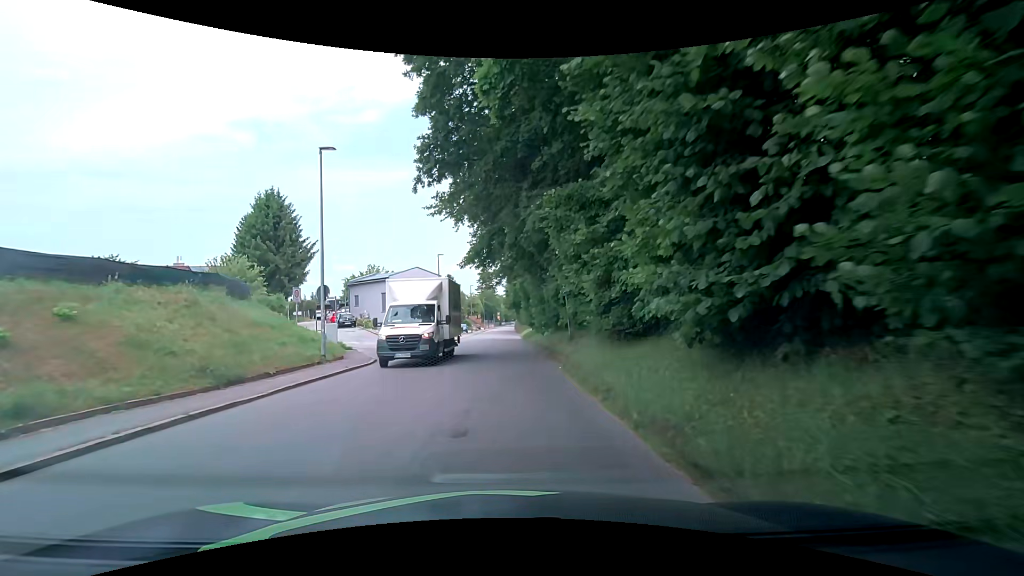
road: tertiary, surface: asphalt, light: Day
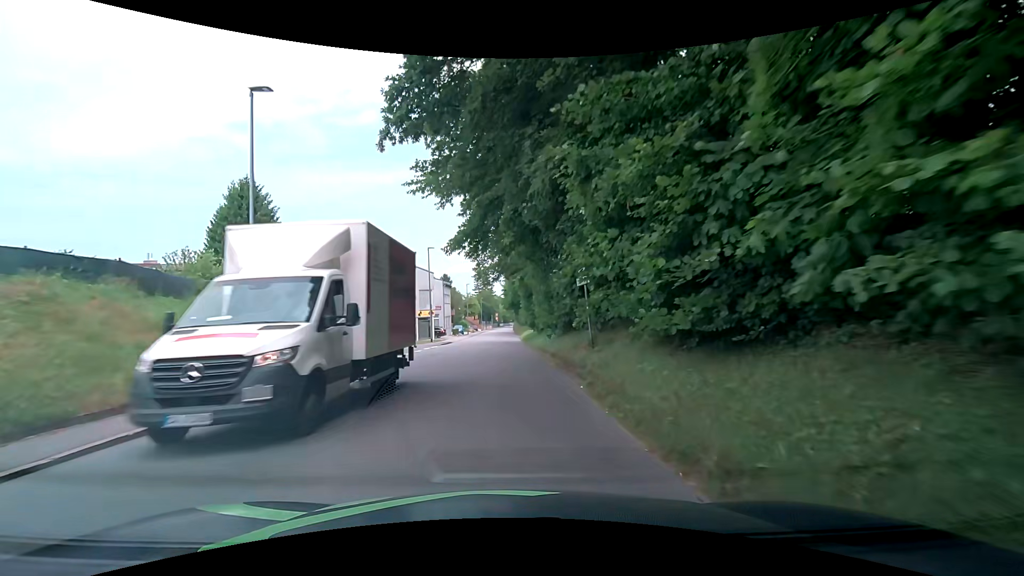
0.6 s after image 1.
(+0.1, +4.9) m; +2°
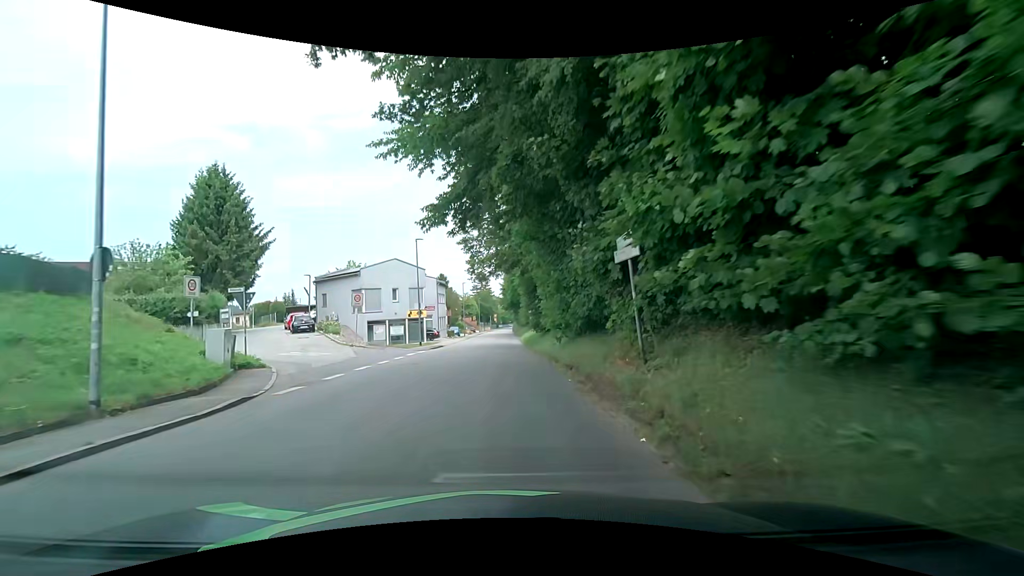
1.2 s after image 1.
(0.0, +5.0) m; -1°
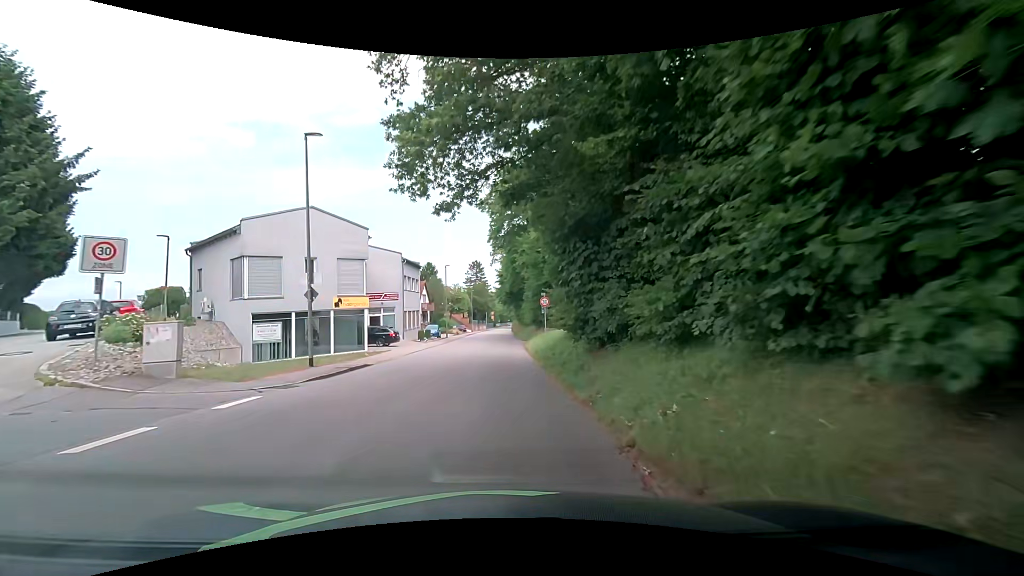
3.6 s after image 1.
(+0.6, +20.6) m; +2°
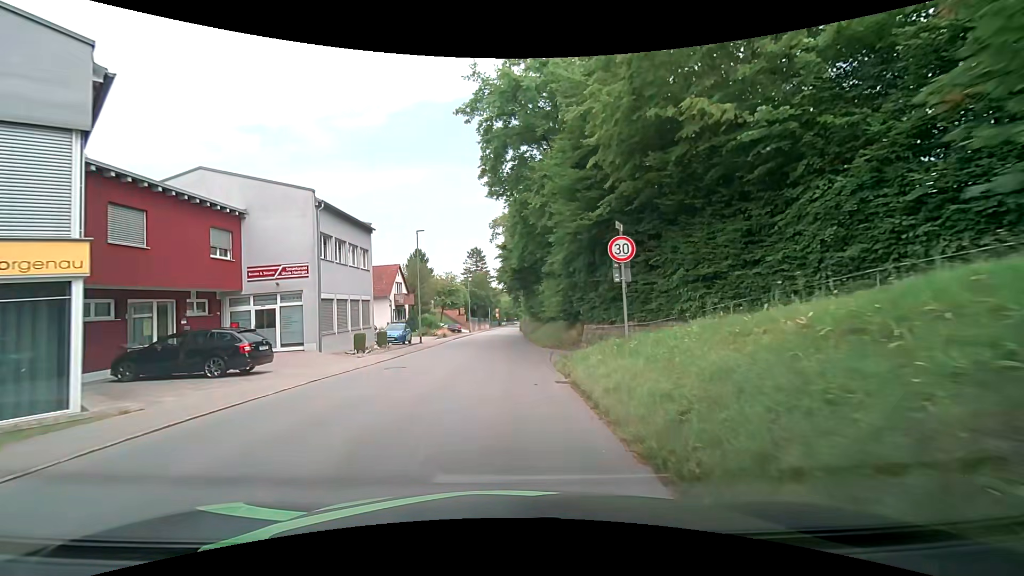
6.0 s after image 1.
(-0.3, +20.6) m; -1°
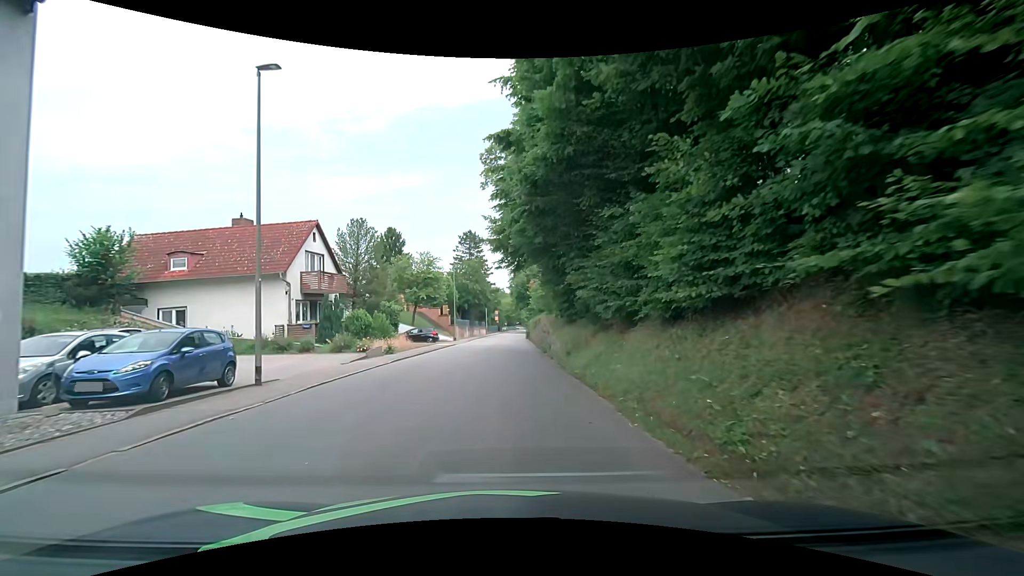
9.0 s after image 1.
(-0.6, +23.9) m; -2°
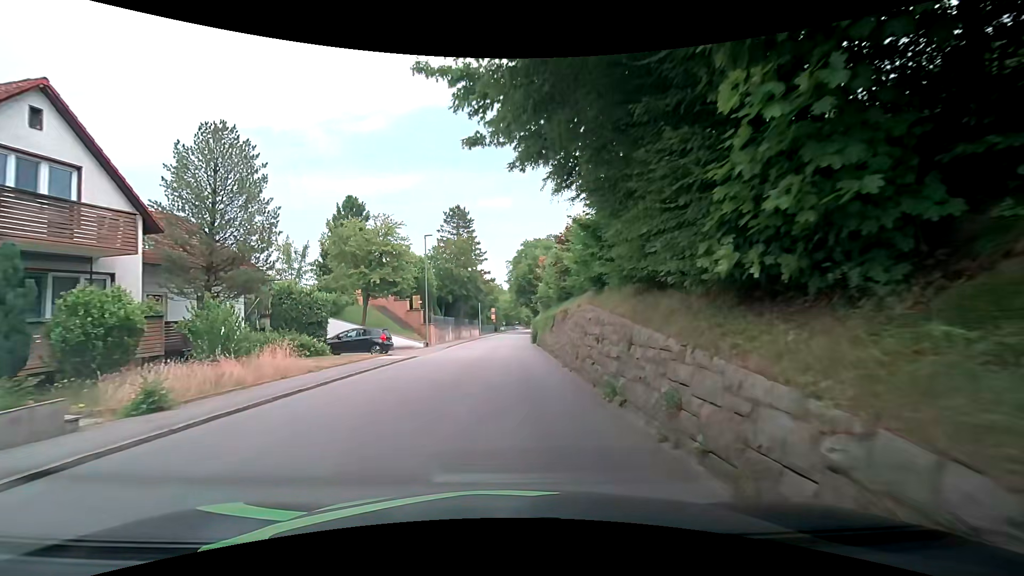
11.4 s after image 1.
(+0.1, +17.6) m; -2°
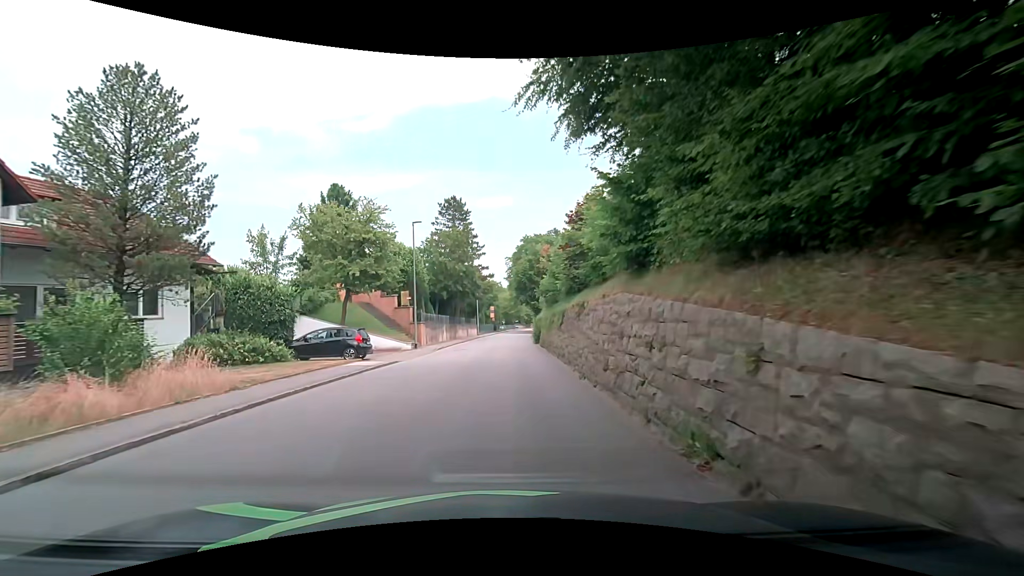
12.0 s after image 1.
(+0.1, +4.3) m; +2°
(0, +10) (+1, +20) (+1, +30) (+2, +40) (+2, +50) (+3, +60) (+3, +70) (+4, +80) (+5, +90) (+7, +100) m
